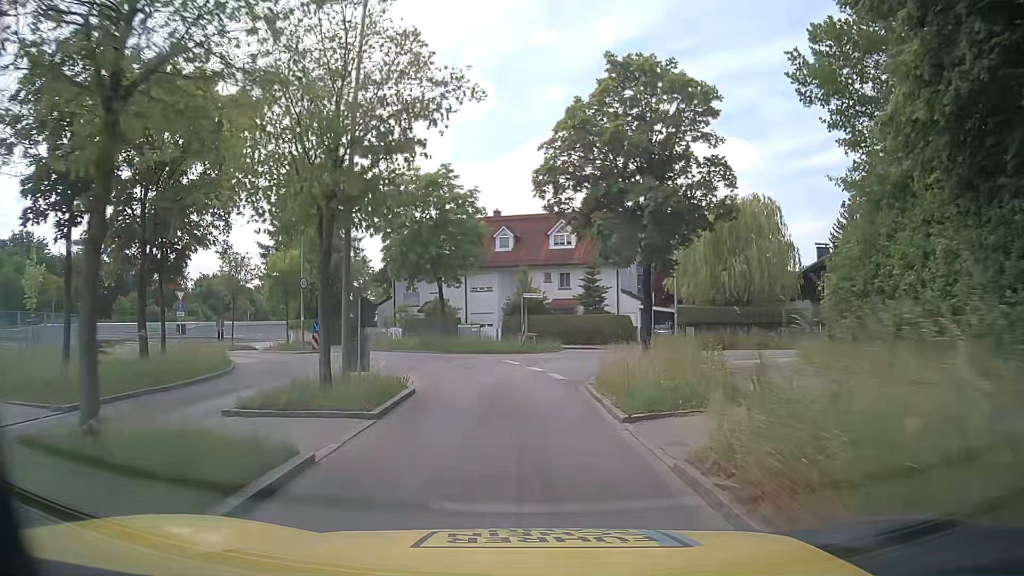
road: tertiary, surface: asphalt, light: Day
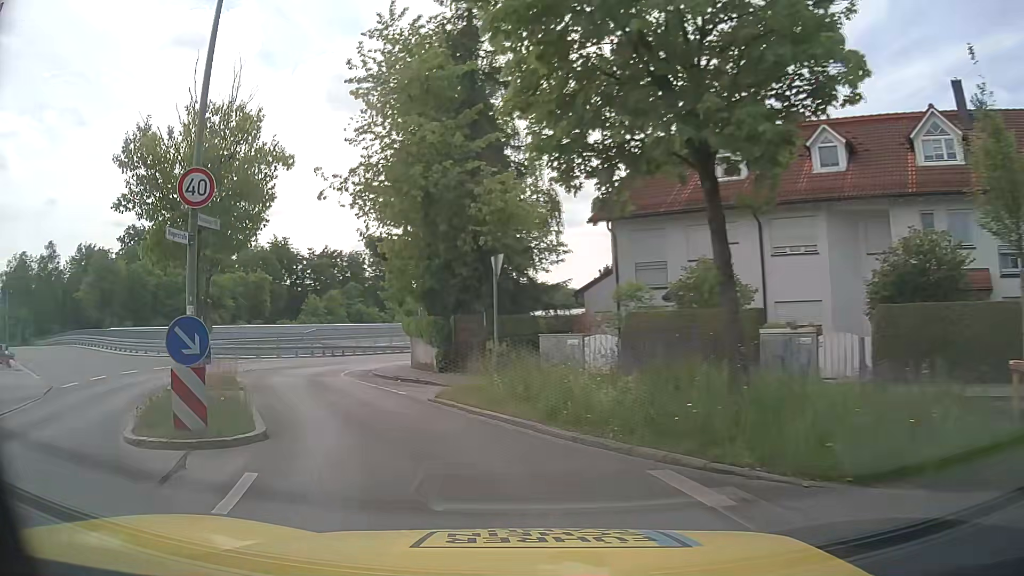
(-2.6, +25.8) m; -20°
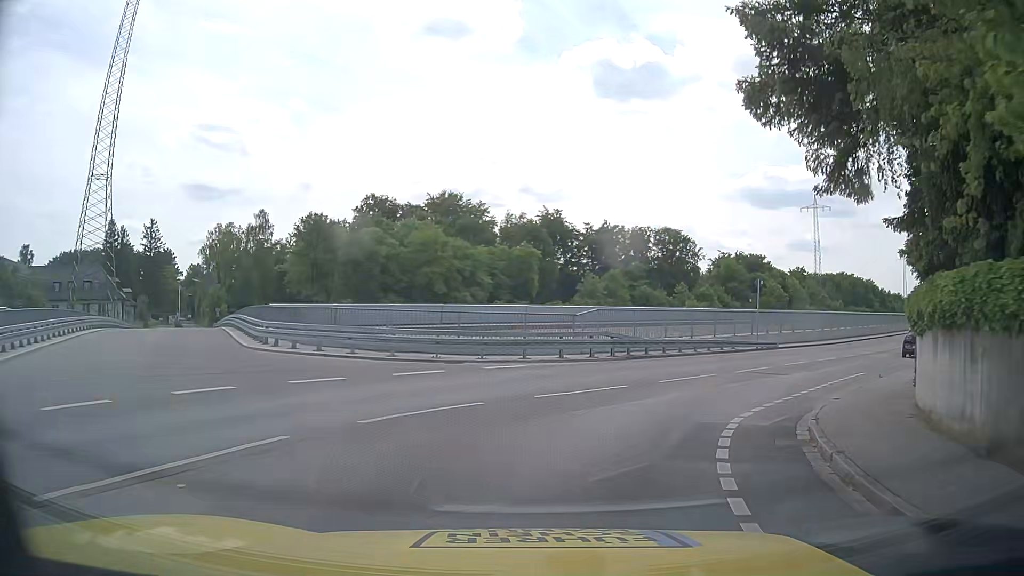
(-6.0, +18.4) m; -27°
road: residential
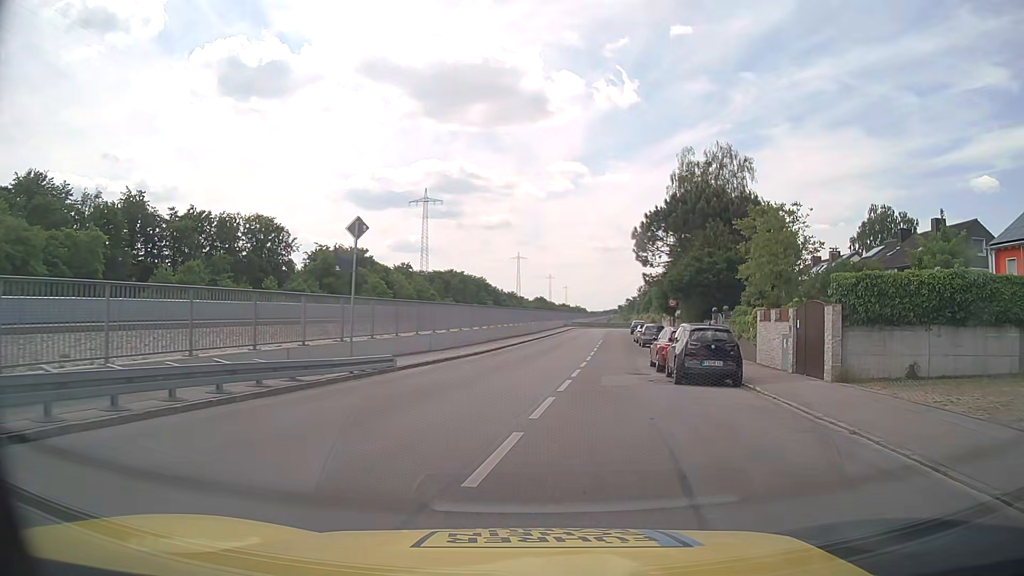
(+5.5, +18.3) m; +34°
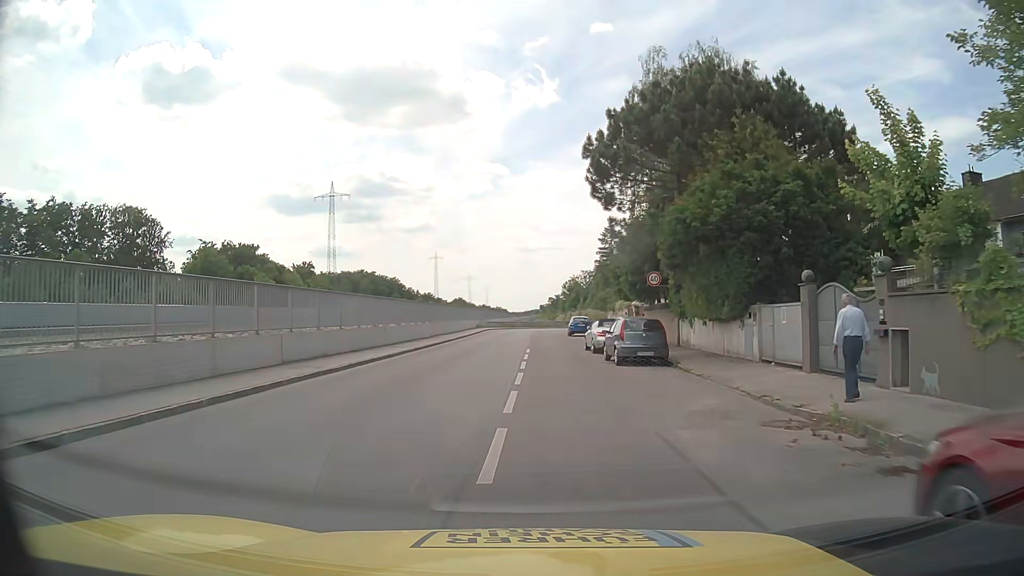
(+2.3, +22.4) m; +7°
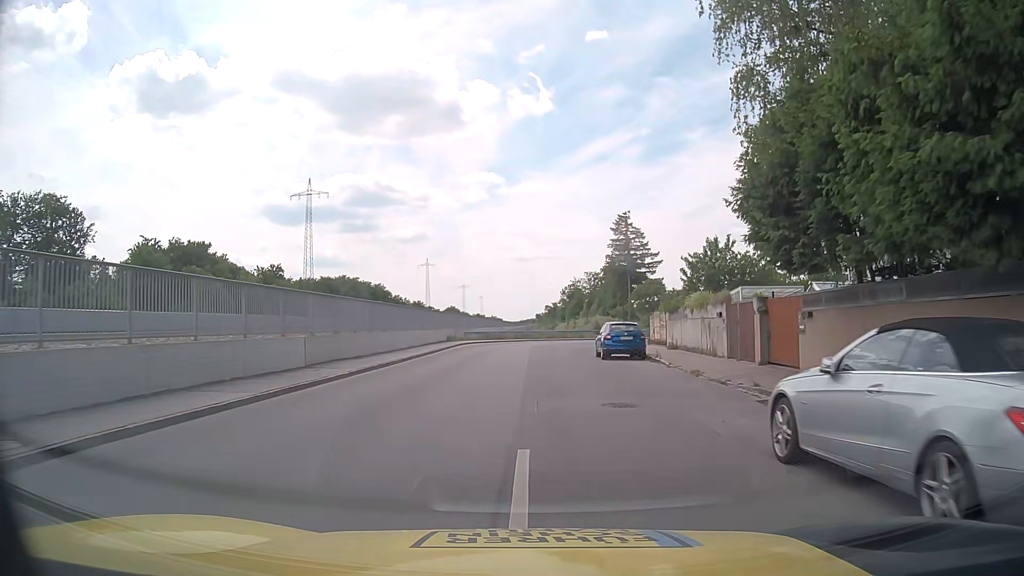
(+0.1, +23.9) m; 0°
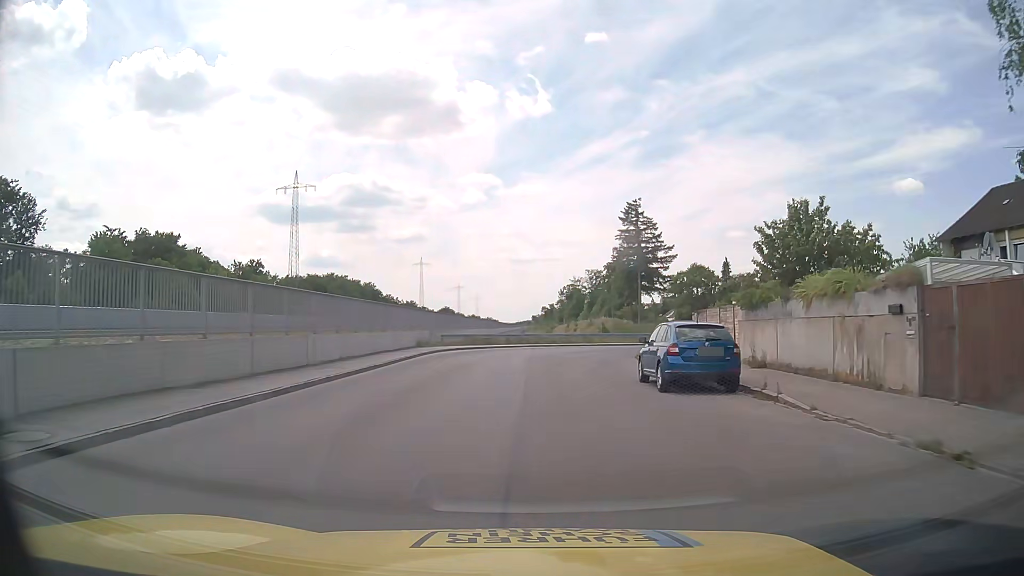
(+0.1, +12.2) m; +1°
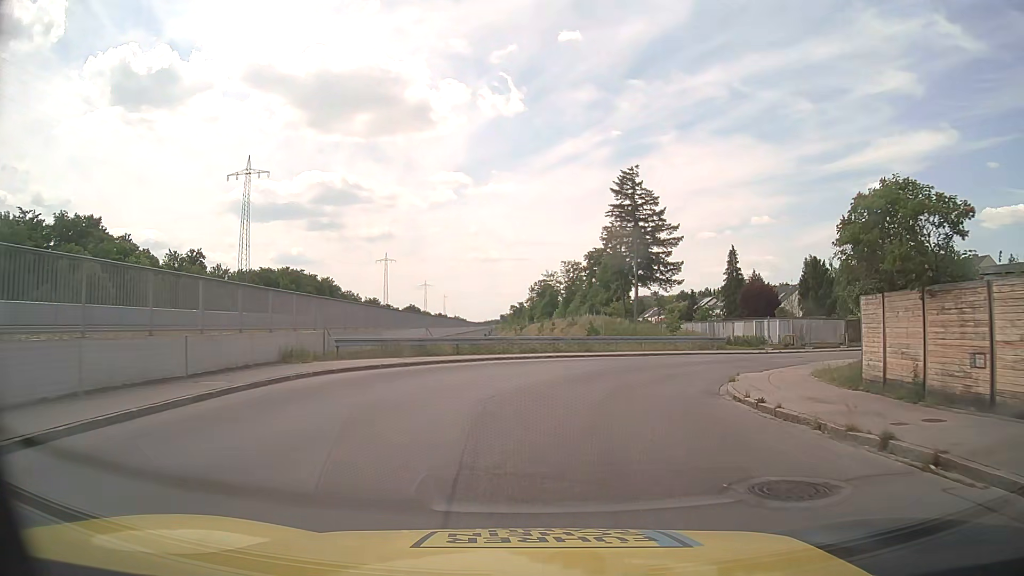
(+0.1, +18.4) m; +2°
(+1, +10) (+4, +19) (+10, +28) (+18, +33) (+27, +38) (+35, +42) (+45, +47) (+54, +50) (+63, +53) (+73, +56) m
